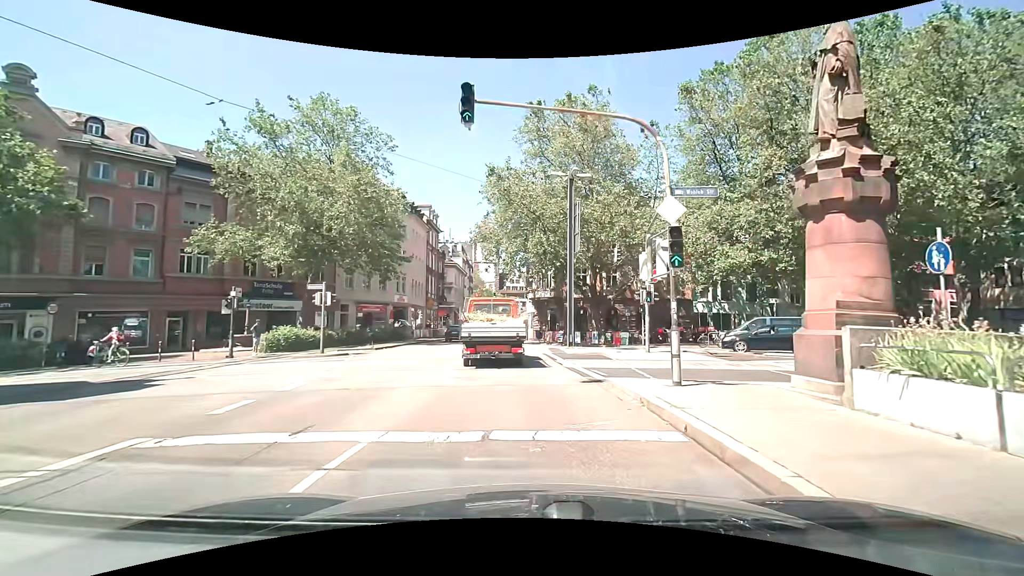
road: primary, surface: asphalt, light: Day
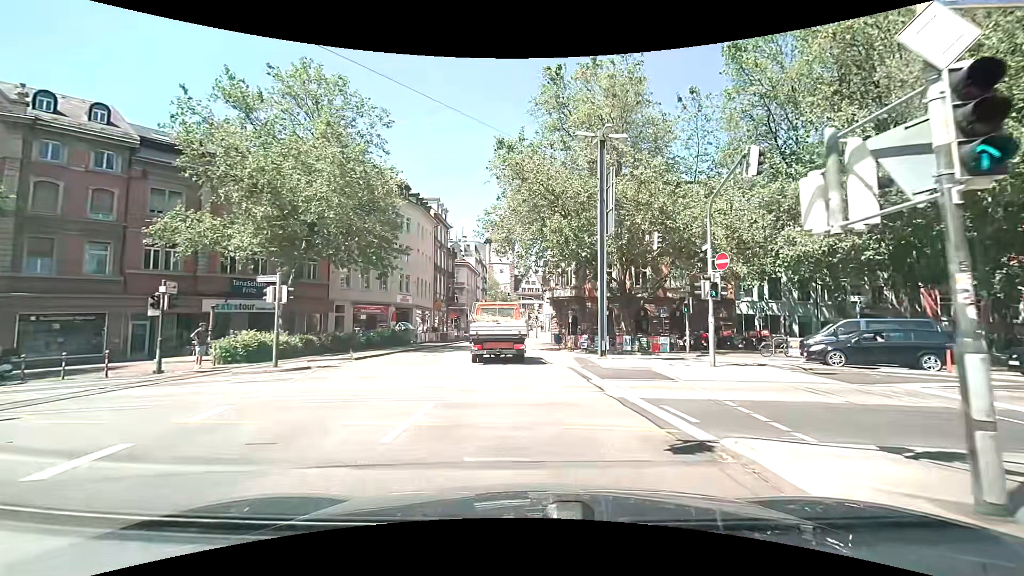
(-0.1, +6.1) m; 0°
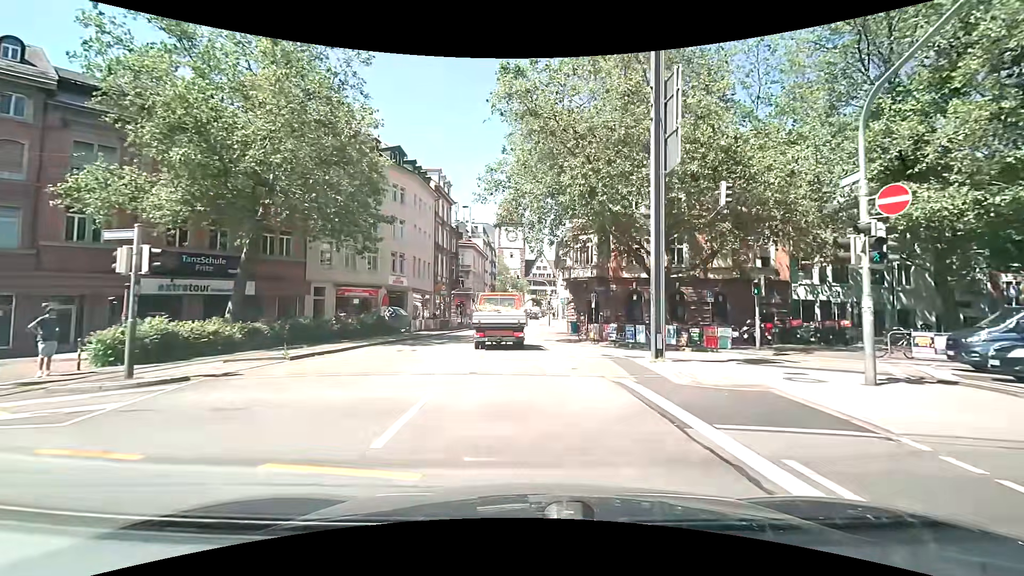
(-0.3, +7.3) m; -2°
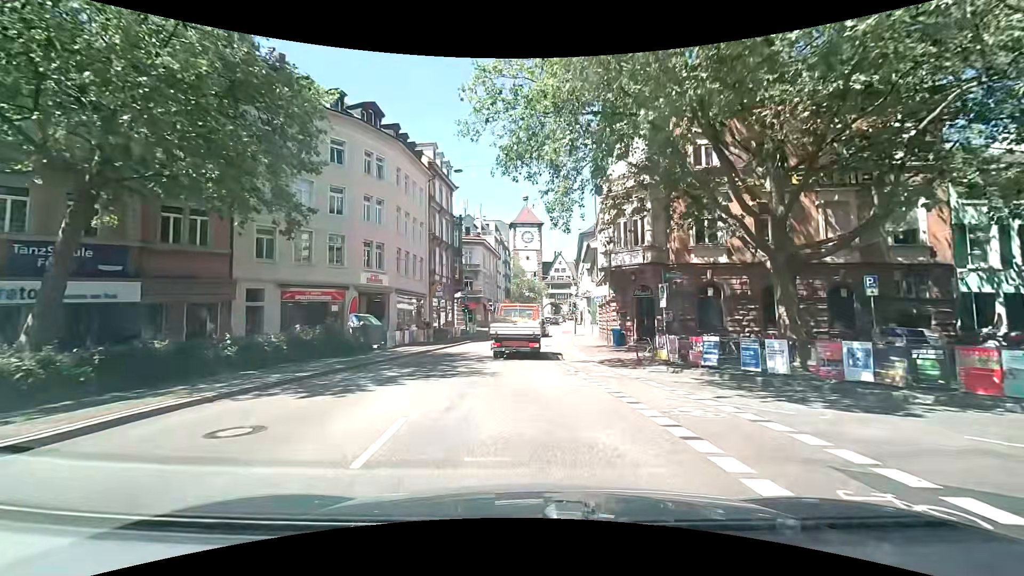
(-0.3, +12.0) m; -2°
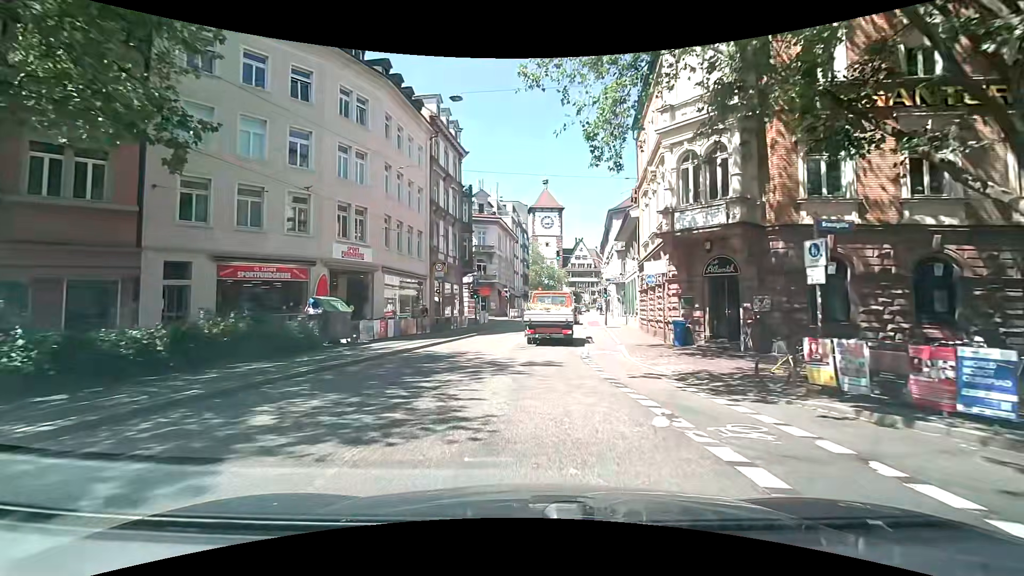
(-0.3, +8.1) m; -3°
